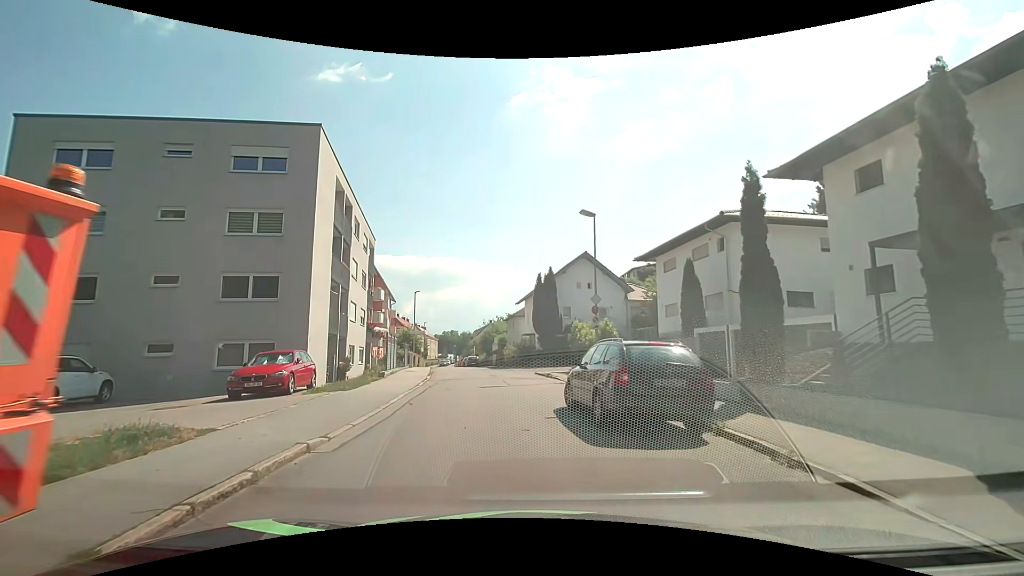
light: Day
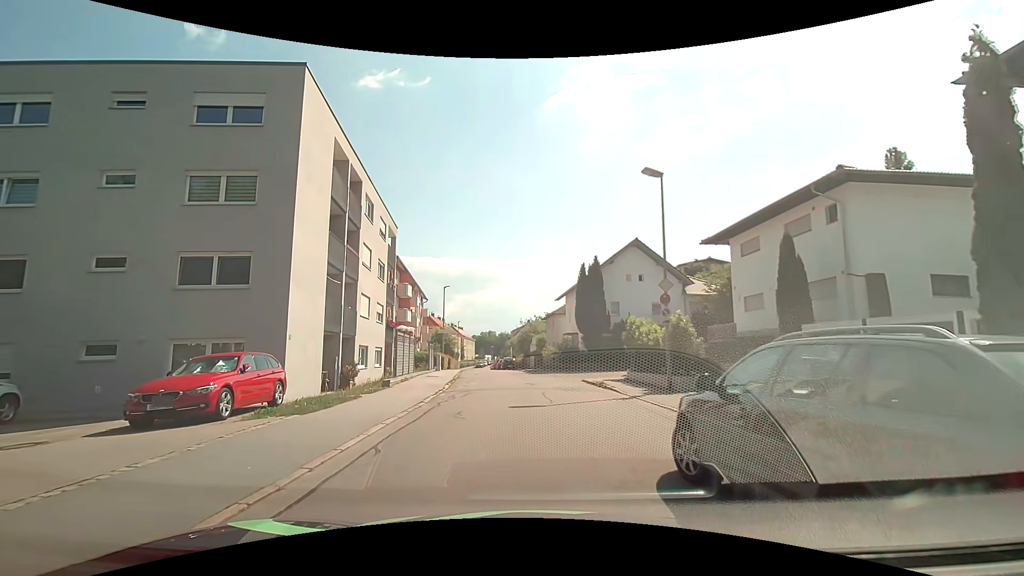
(-0.1, +5.6) m; -5°
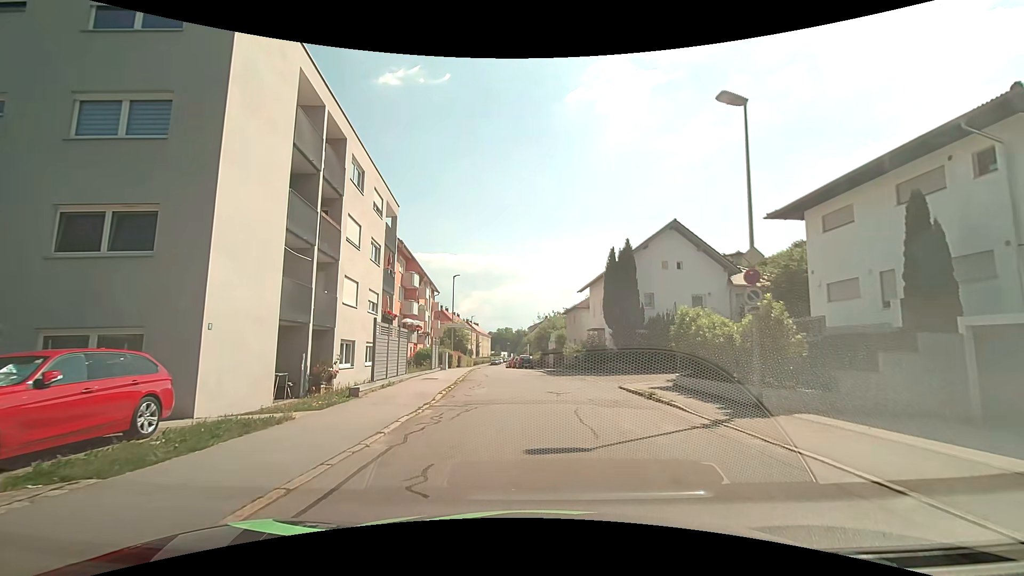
(-0.1, +5.3) m; 0°
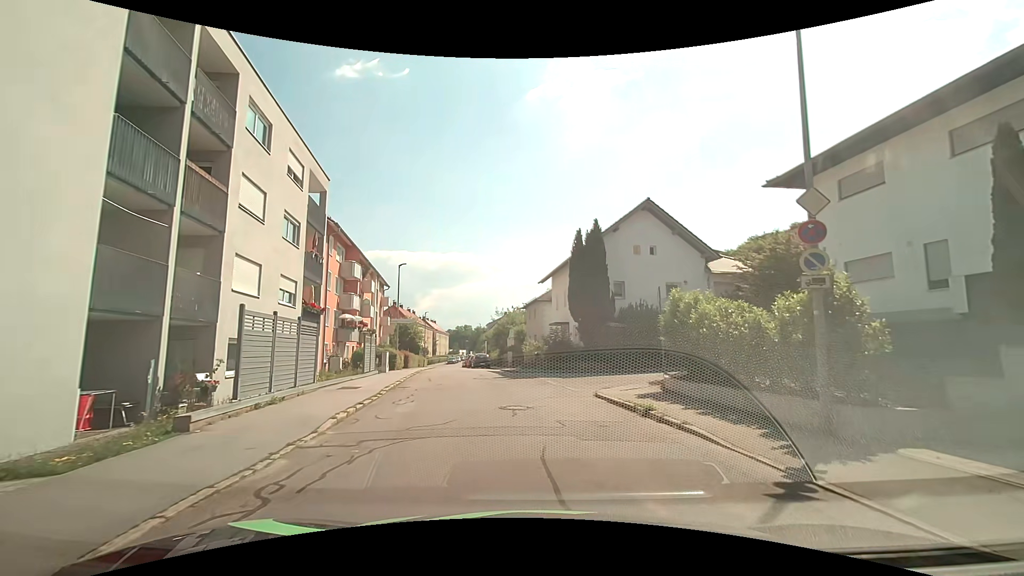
(+0.1, +4.8) m; +5°
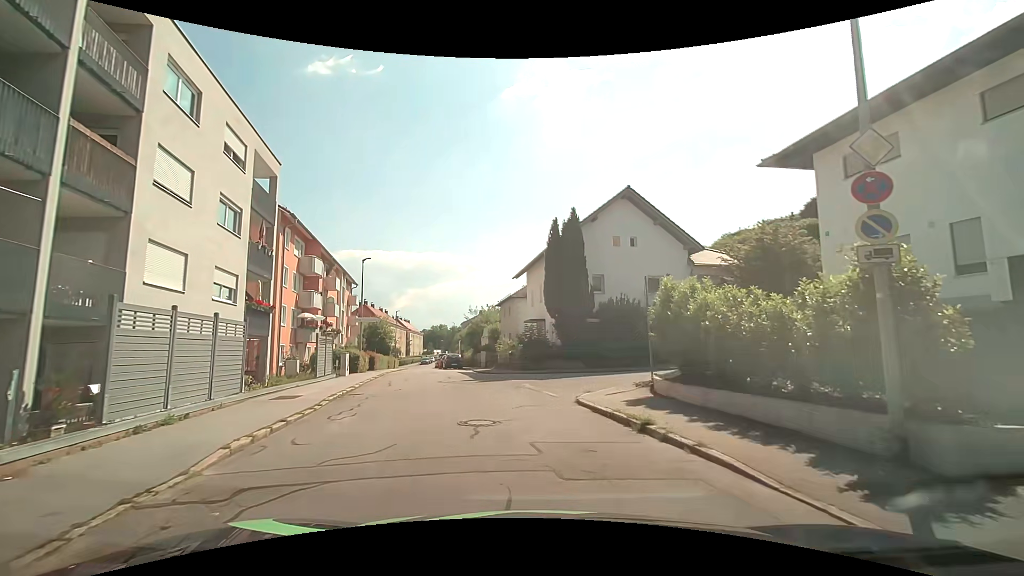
(0.0, +2.3) m; +3°
